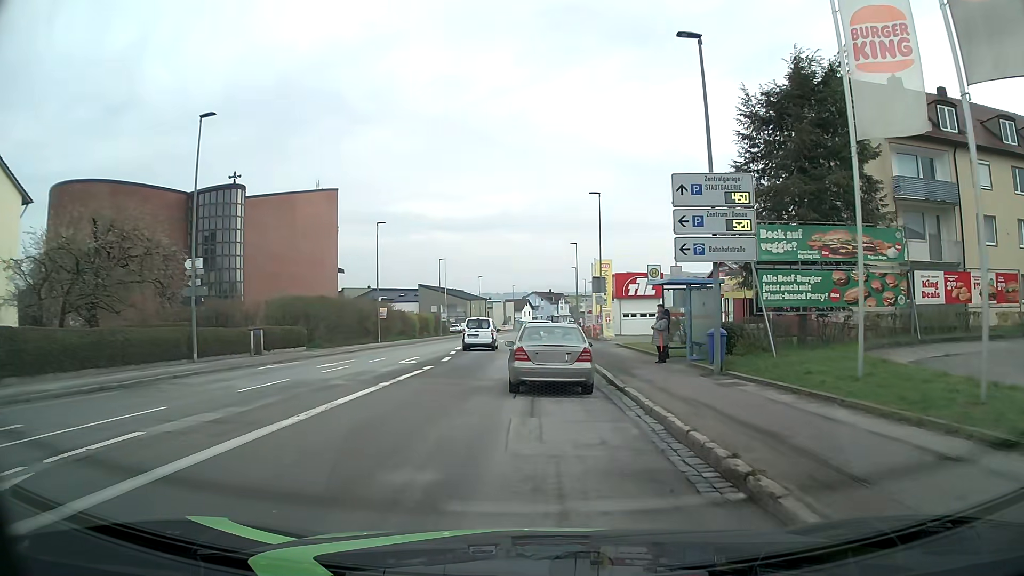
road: tertiary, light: Day
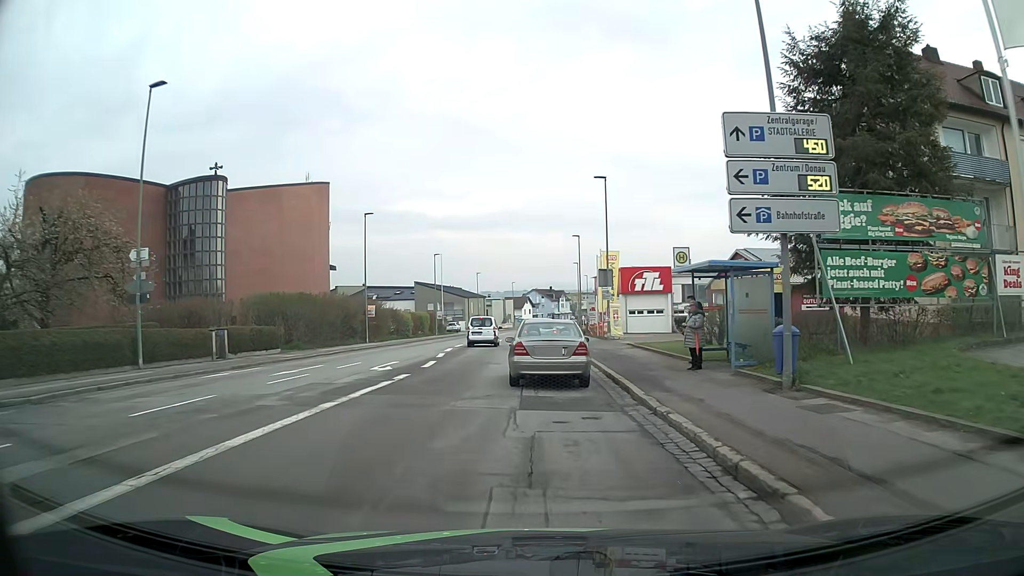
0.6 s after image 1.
(0.0, +4.4) m; 0°
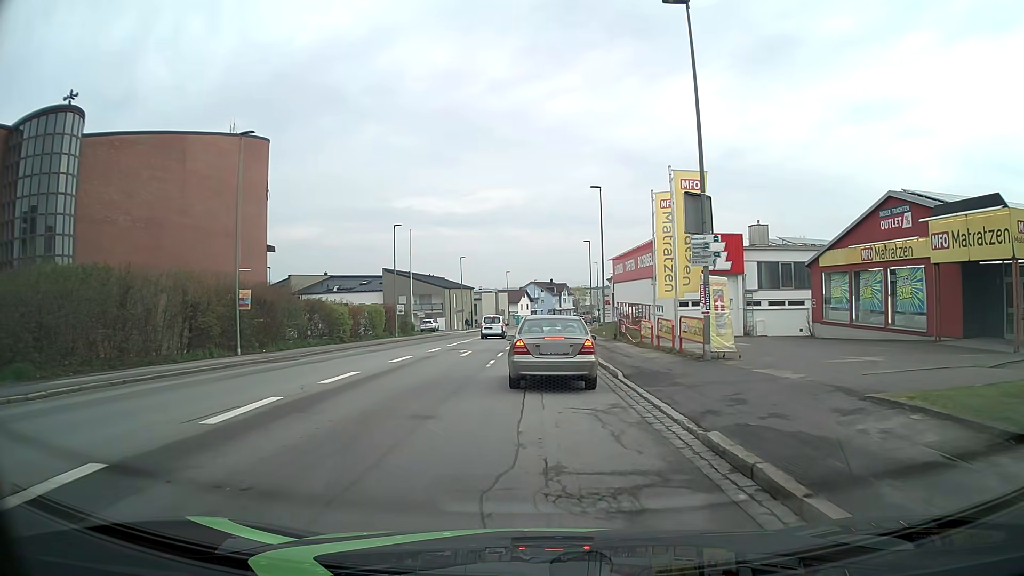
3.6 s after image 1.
(+0.1, +24.3) m; 0°
(0, +10) (0, +20) (0, +30) (0, +40) (+1, +50) (+1, +60) (+1, +70) (+2, +80) (+3, +90) (+4, +100) m
